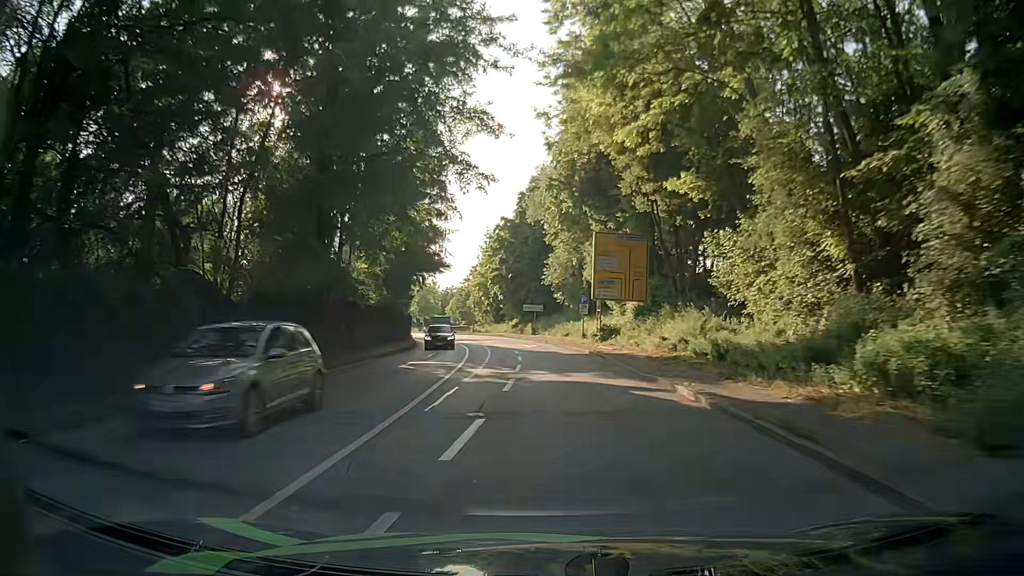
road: primary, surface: asphalt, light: Day
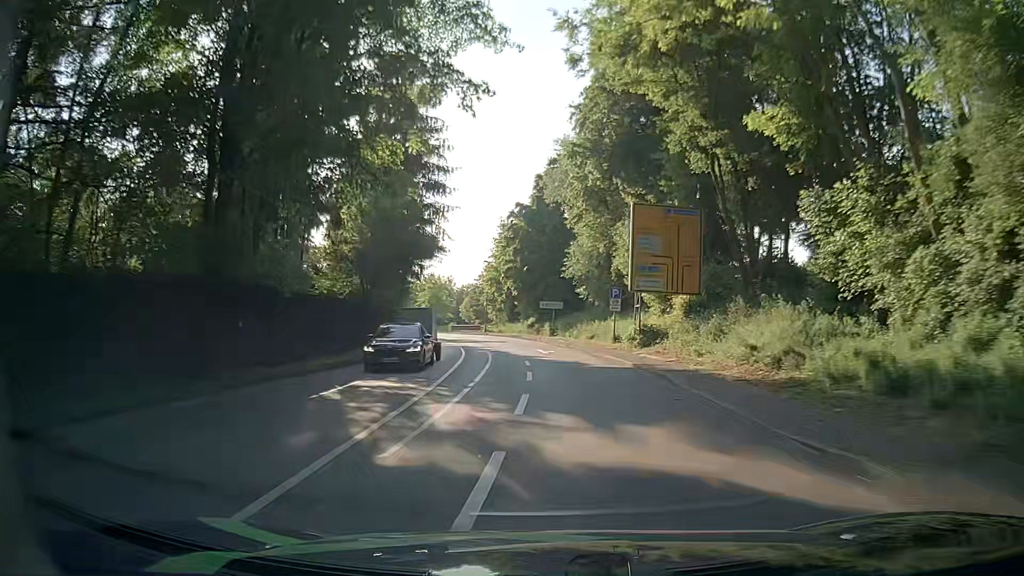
(-0.2, +9.6) m; -1°
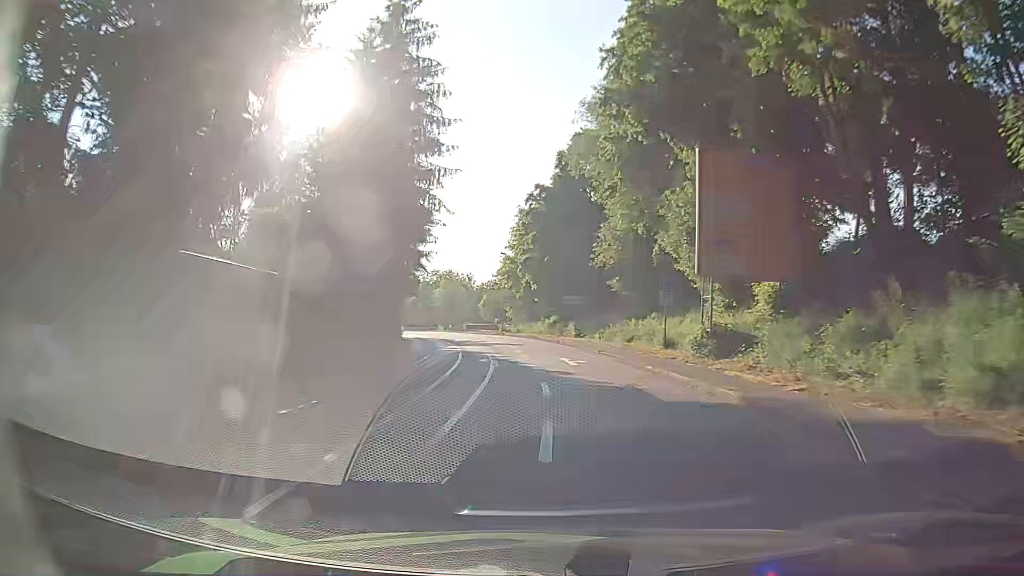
(-0.2, +9.6) m; -3°
